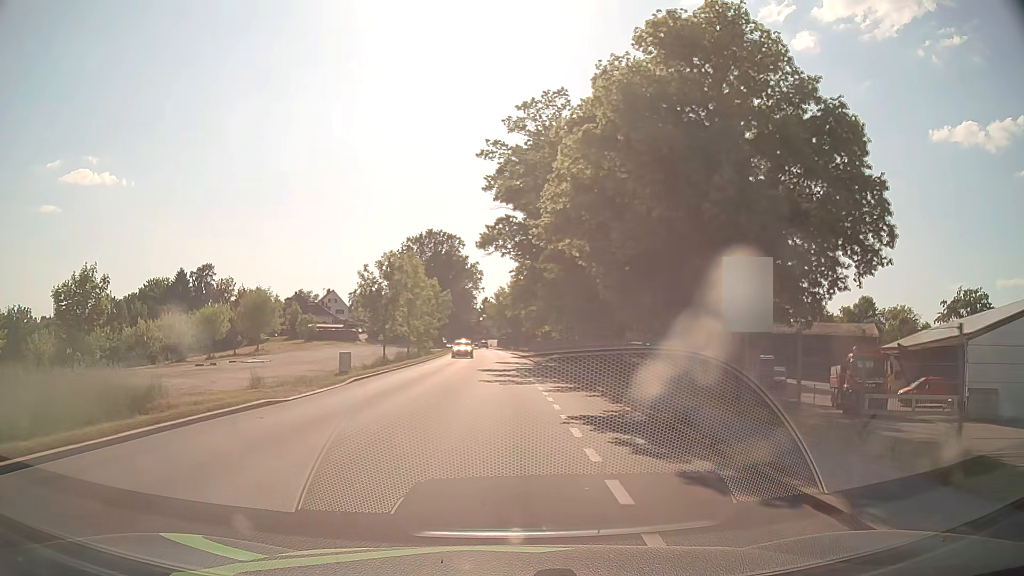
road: tertiary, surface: asphalt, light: Day
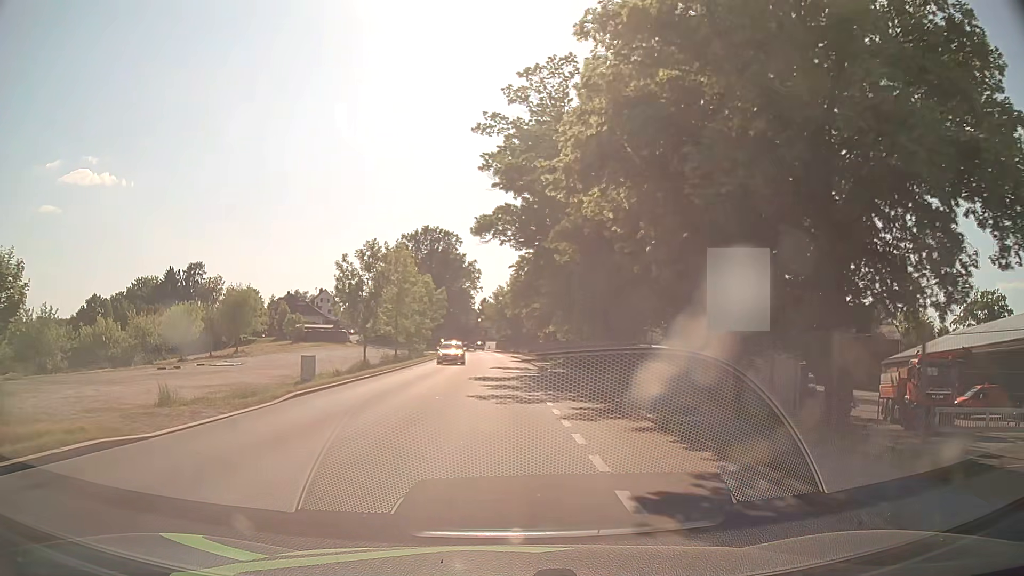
(0.0, +6.5) m; 0°
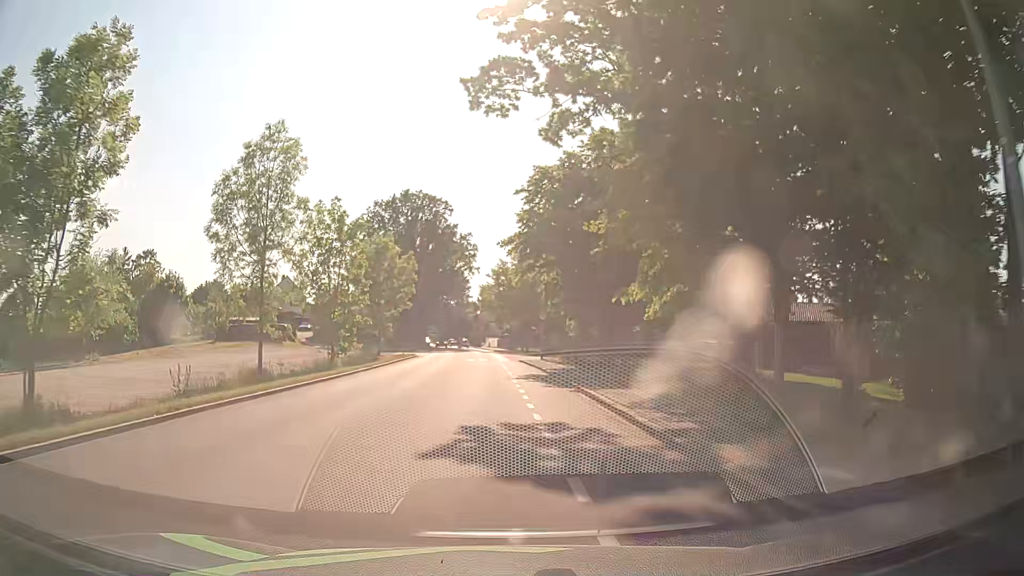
(+0.2, +31.6) m; 0°
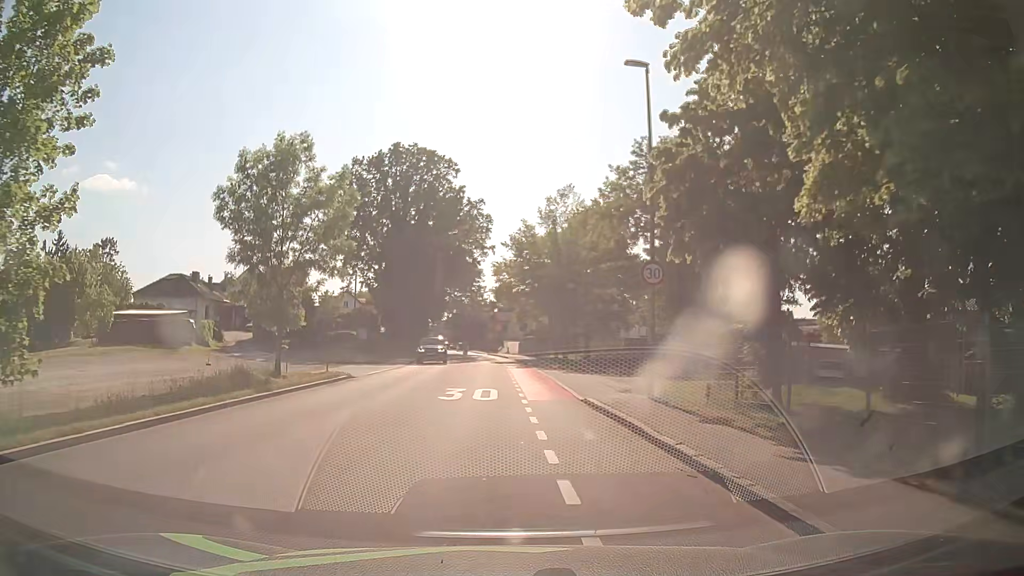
(-0.3, +28.0) m; -1°
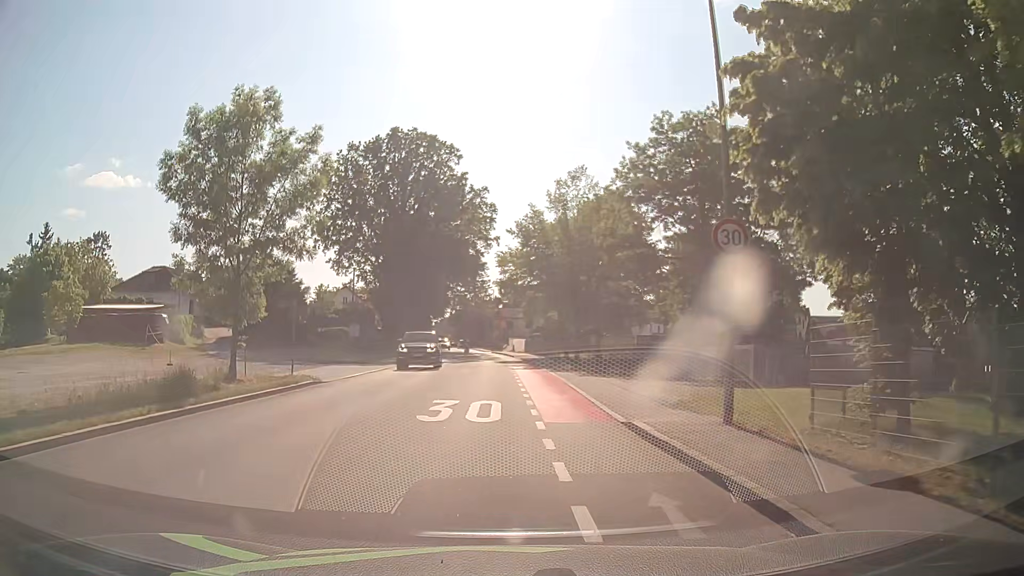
(0.0, +5.0) m; -1°
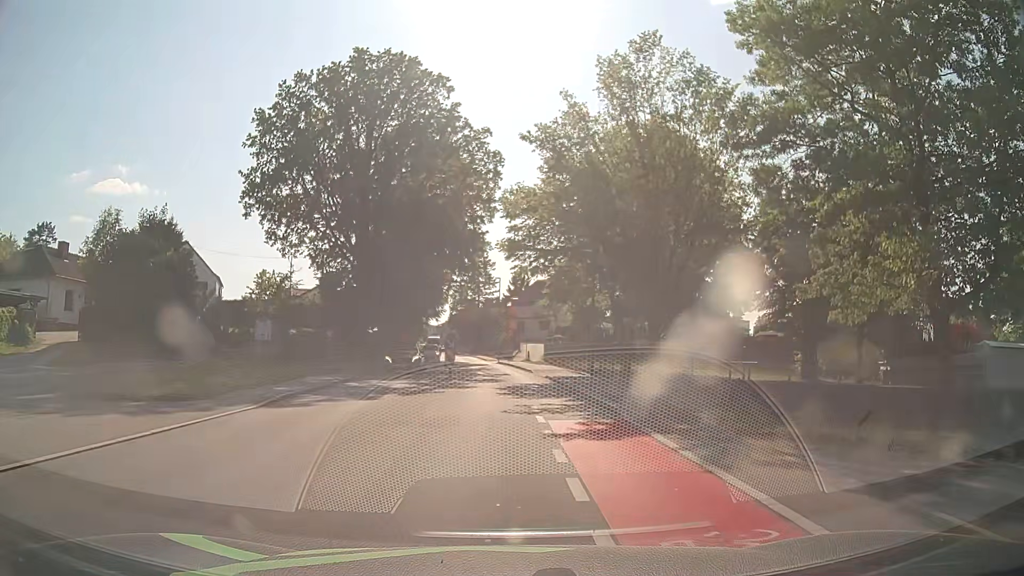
(-0.1, +22.7) m; -1°
(0, +10) (0, +20) (0, +30) (-1, +40) (-2, +50) (-3, +60) (-4, +70) (-5, +80) (-6, +90) (-7, +100) m
